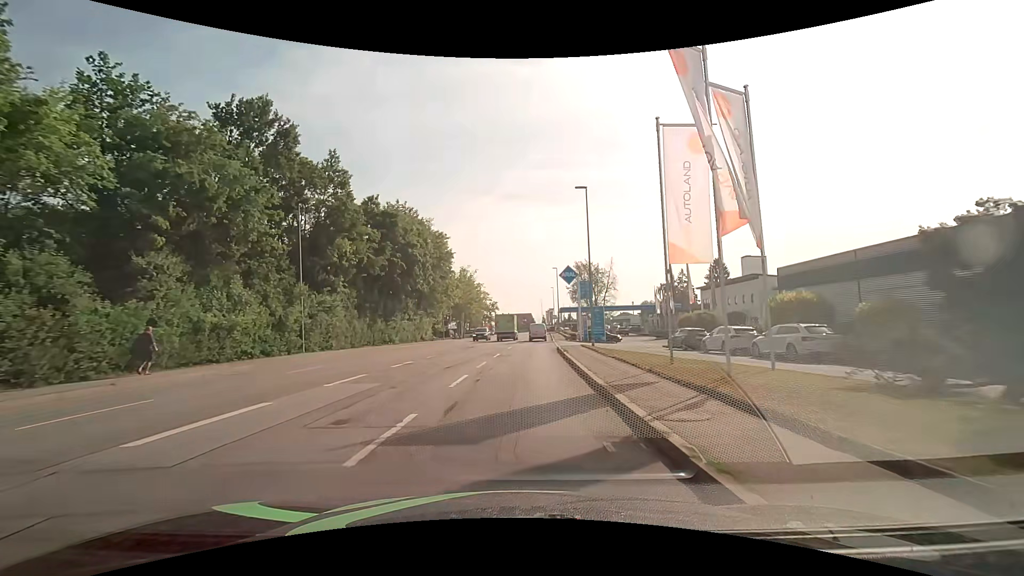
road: tertiary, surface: asphalt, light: Day
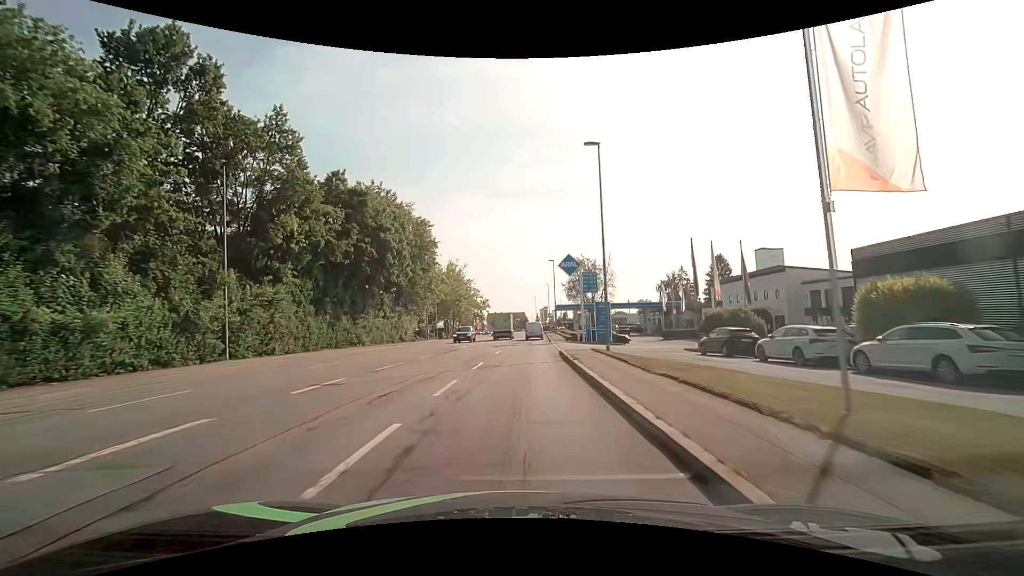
(+0.1, +7.6) m; 0°
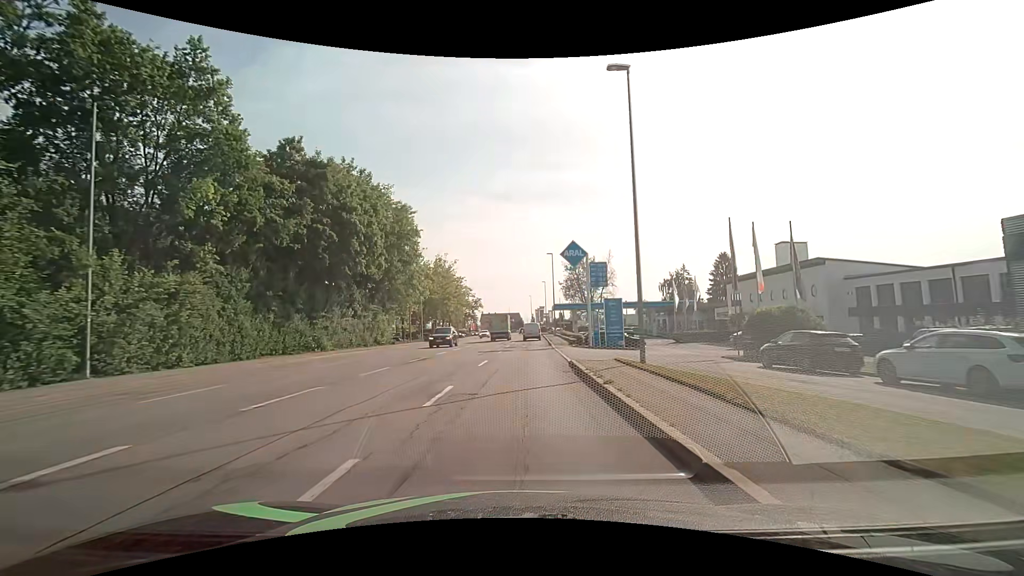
(+0.1, +7.6) m; +1°
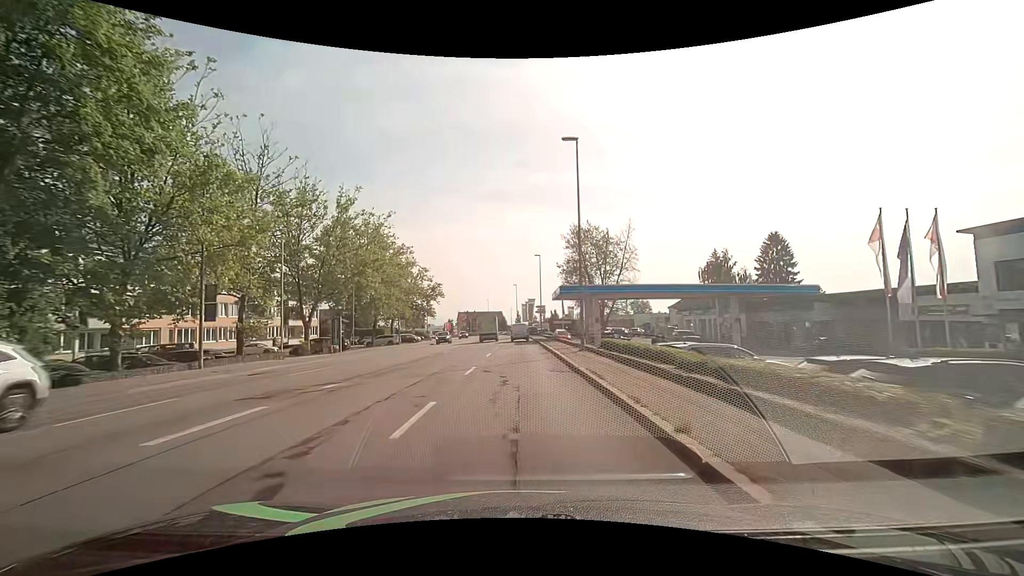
(+0.8, +38.0) m; +2°
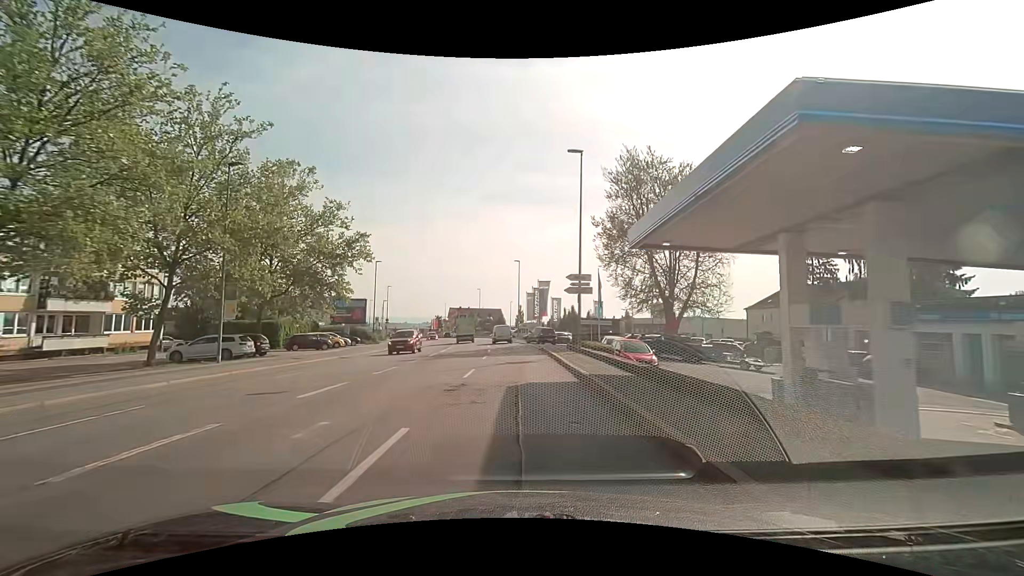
(-0.3, +38.0) m; 0°
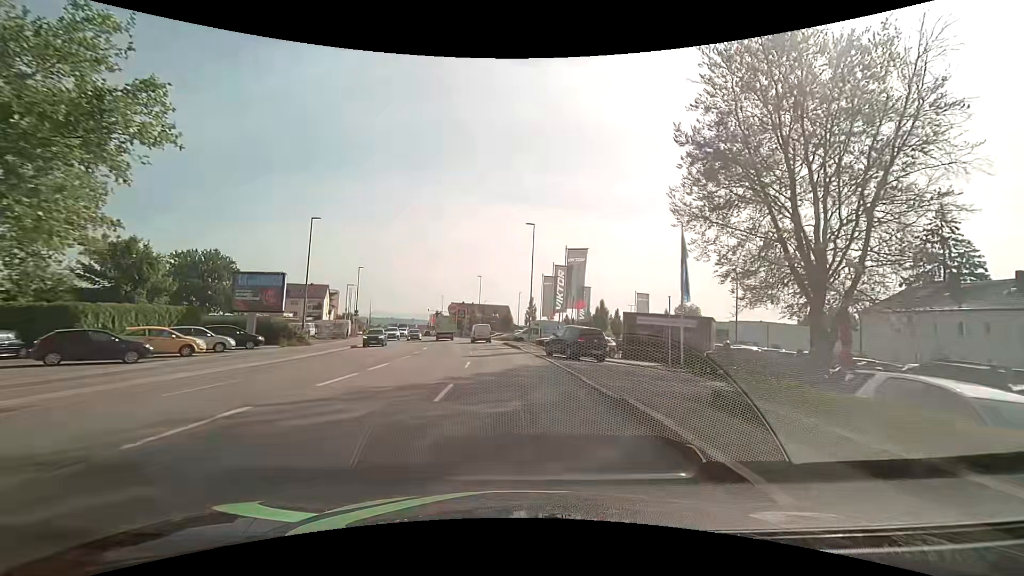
(-0.3, +22.9) m; -2°
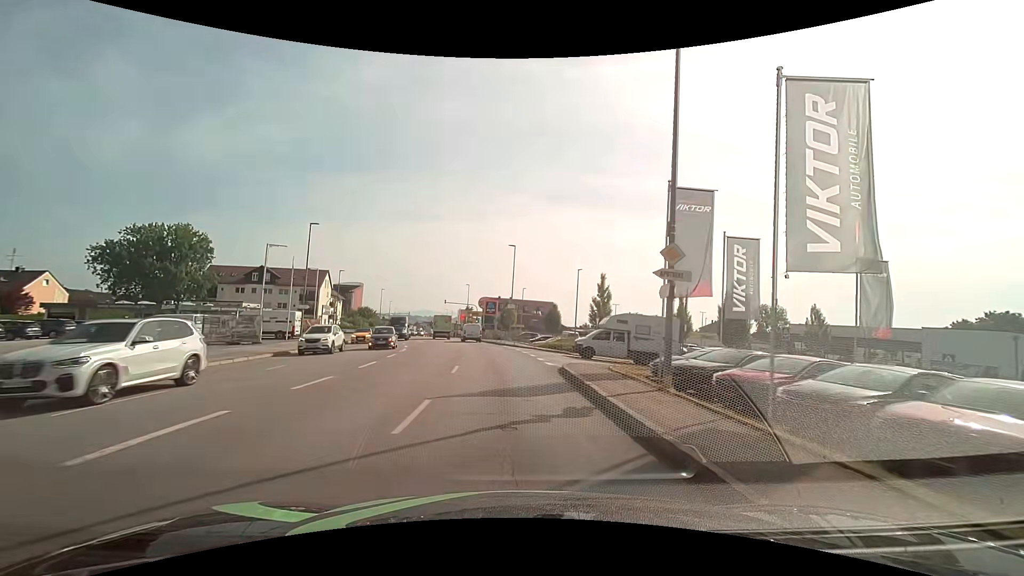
(-1.1, +30.5) m; -5°
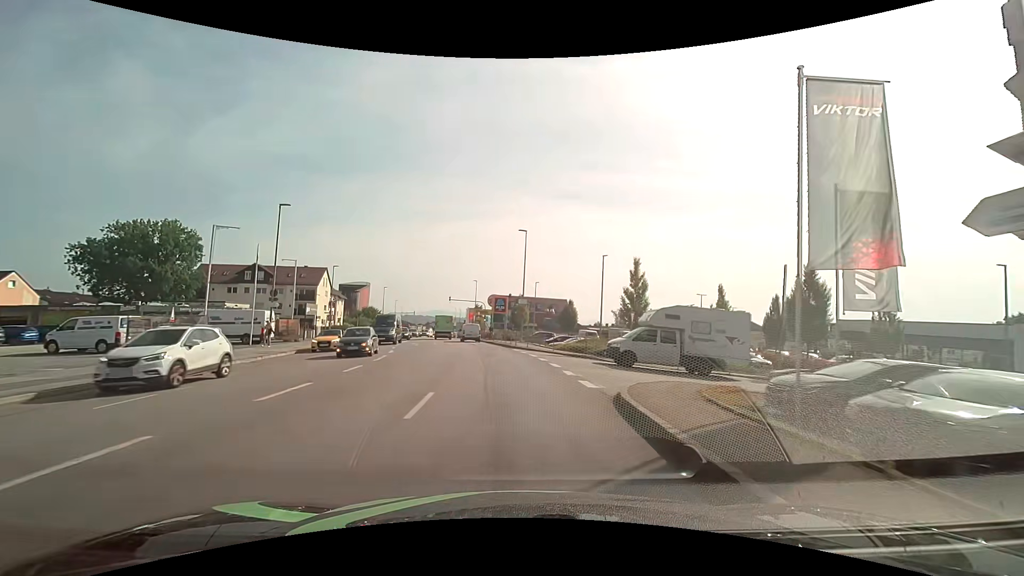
(-0.1, +7.7) m; -1°
(0, +10) (-1, +20) (-2, +30) (-3, +40) (-5, +50) (-6, +60) (-8, +69) (-9, +79) (-11, +89) (-13, +99) m
